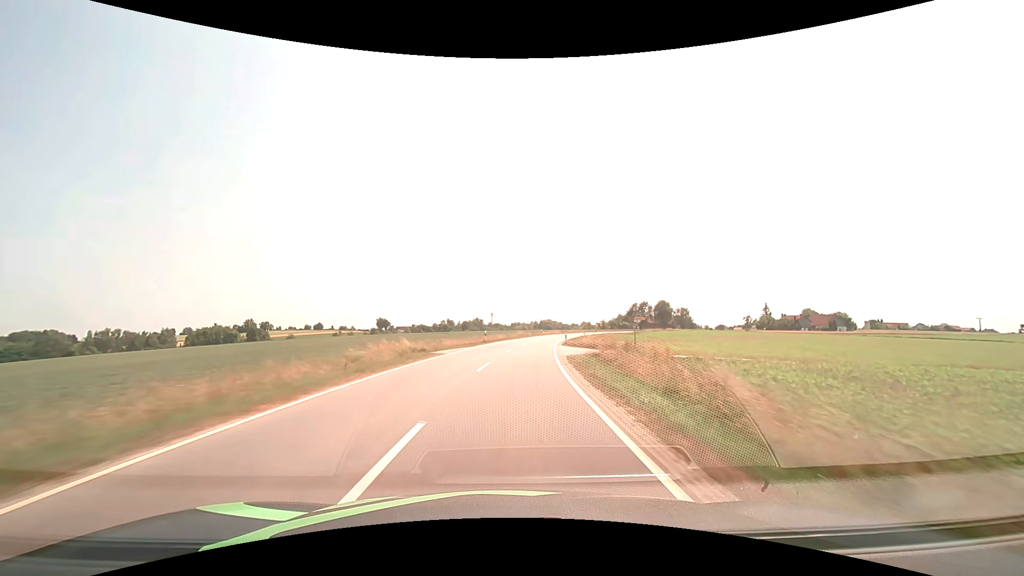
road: tertiary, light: Day
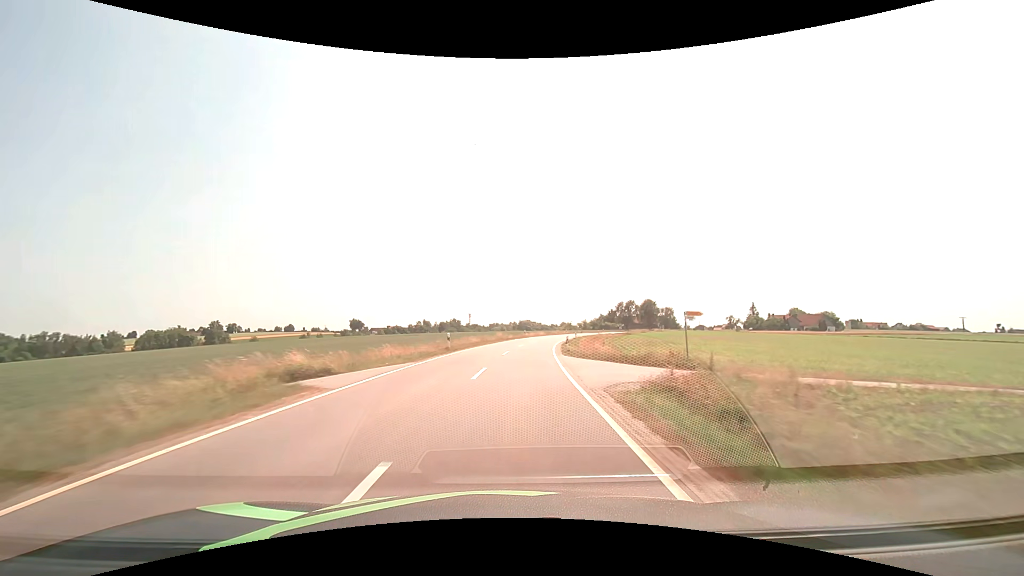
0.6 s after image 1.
(+0.3, +14.2) m; +3°
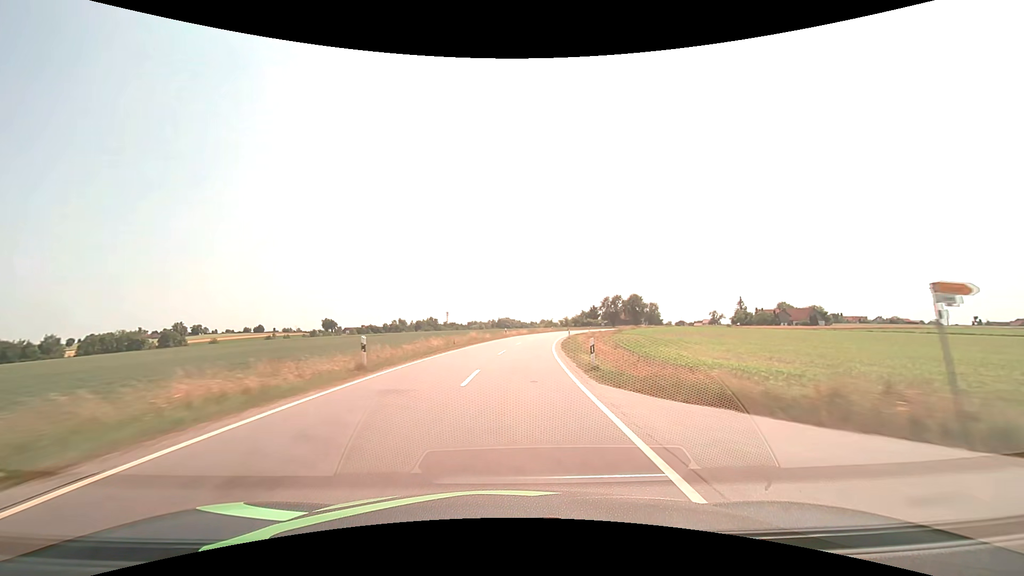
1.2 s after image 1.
(+0.3, +14.2) m; +2°
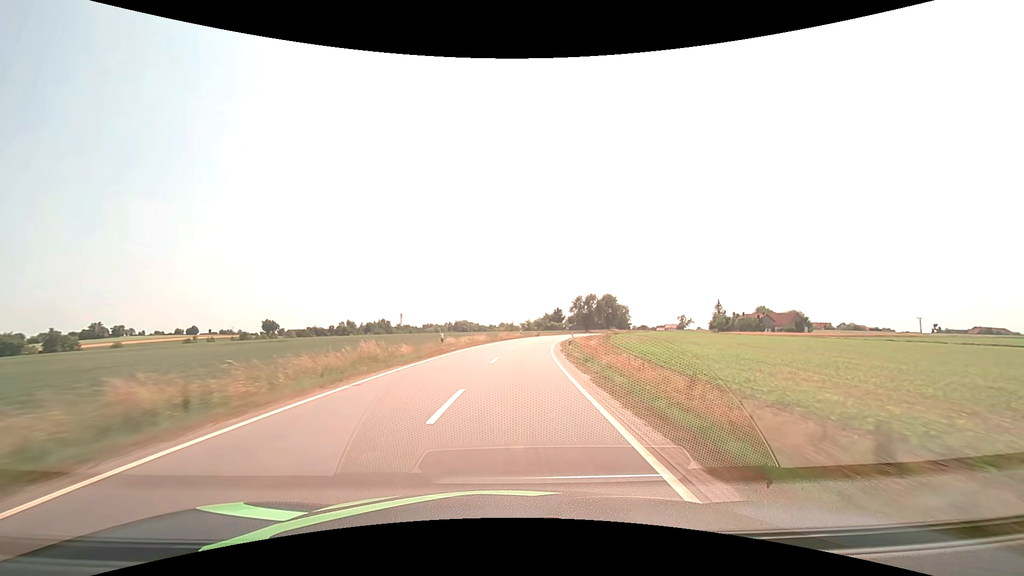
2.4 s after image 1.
(+1.1, +28.3) m; +5°
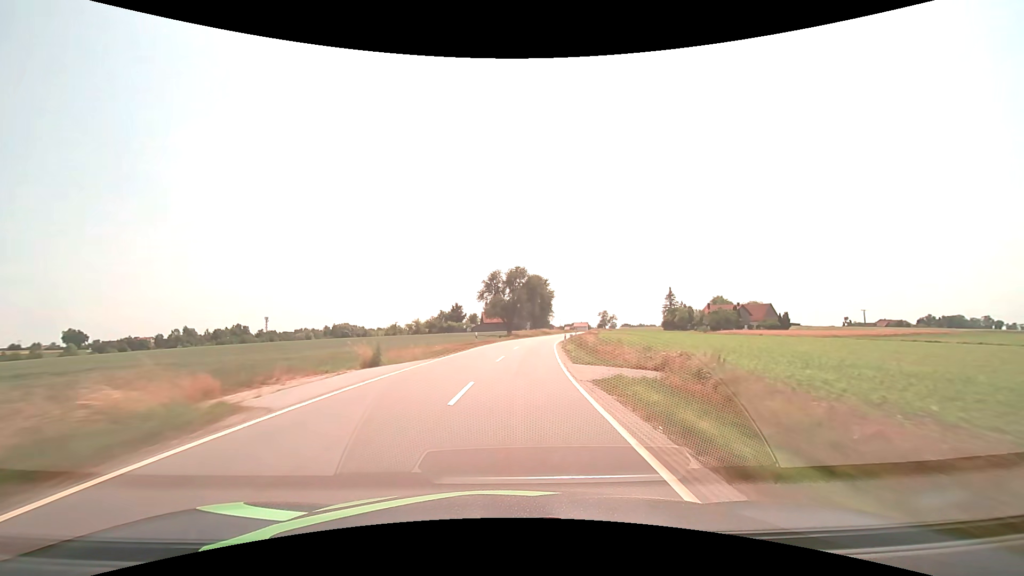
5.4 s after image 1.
(+6.9, +70.4) m; +12°
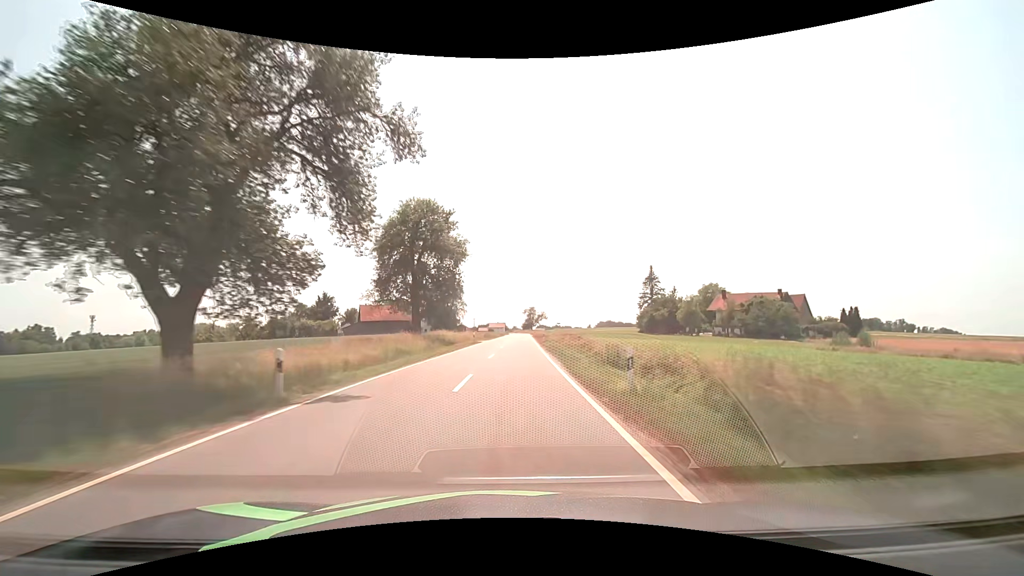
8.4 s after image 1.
(+6.7, +70.5) m; +10°
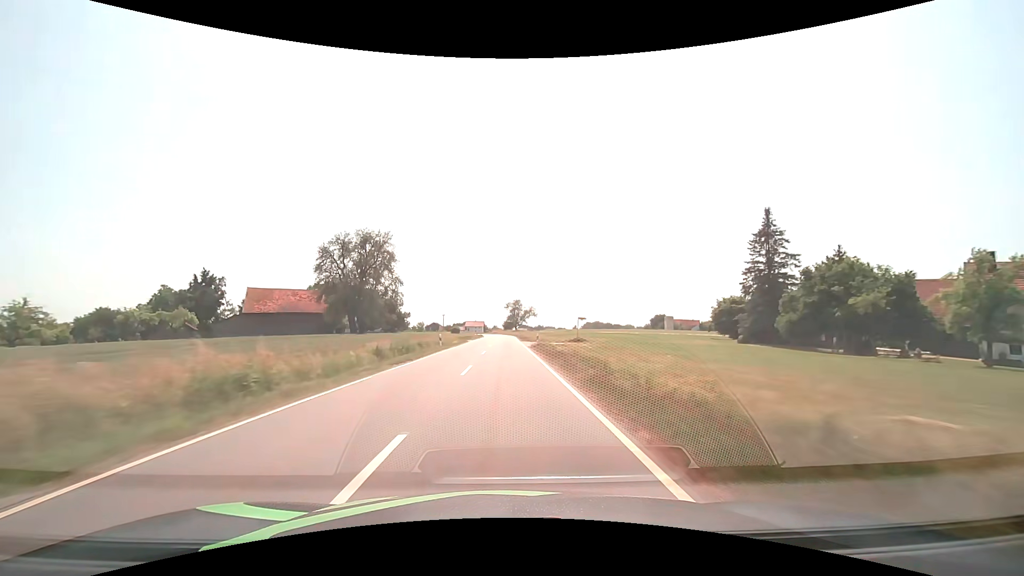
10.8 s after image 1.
(+1.7, +56.8) m; +2°
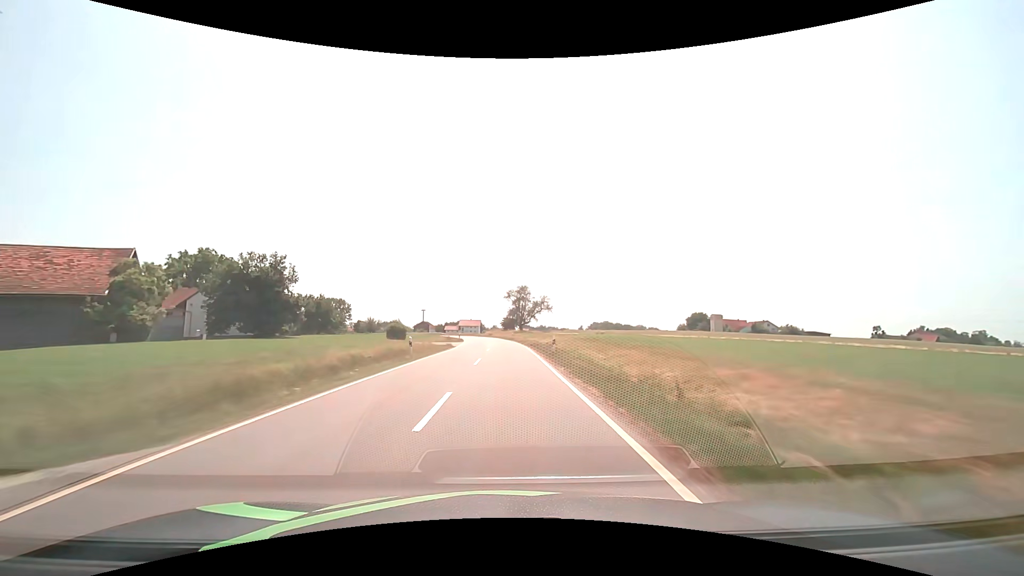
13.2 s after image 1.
(0.0, +56.8) m; 0°
(0, +10) (0, +20) (0, +30) (0, +40) (0, +50) (-1, +60) (-2, +70) (-3, +80) (-4, +90) (-6, +100) m
